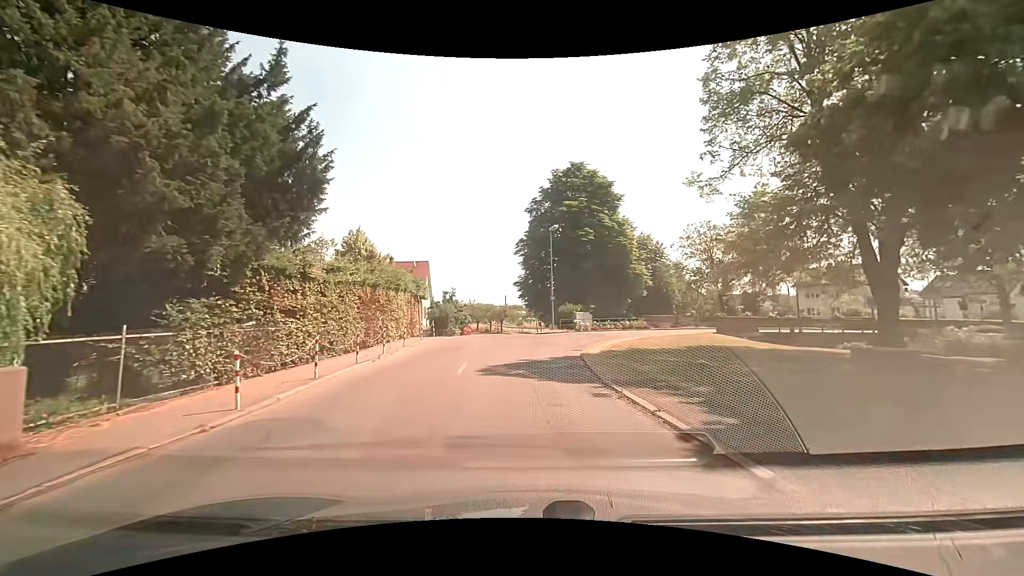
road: secondary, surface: paved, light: Day
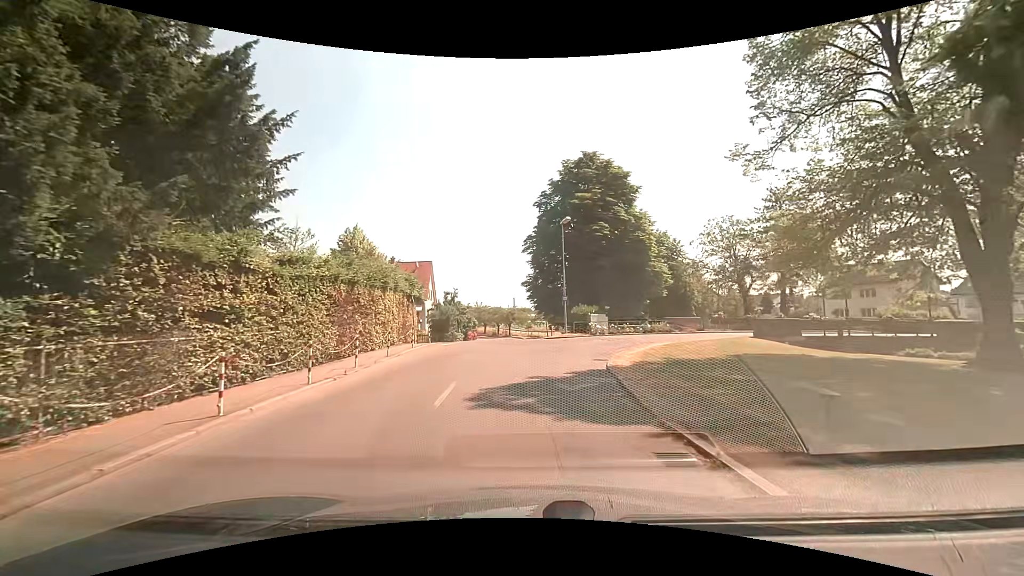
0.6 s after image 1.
(0.0, +3.9) m; -1°
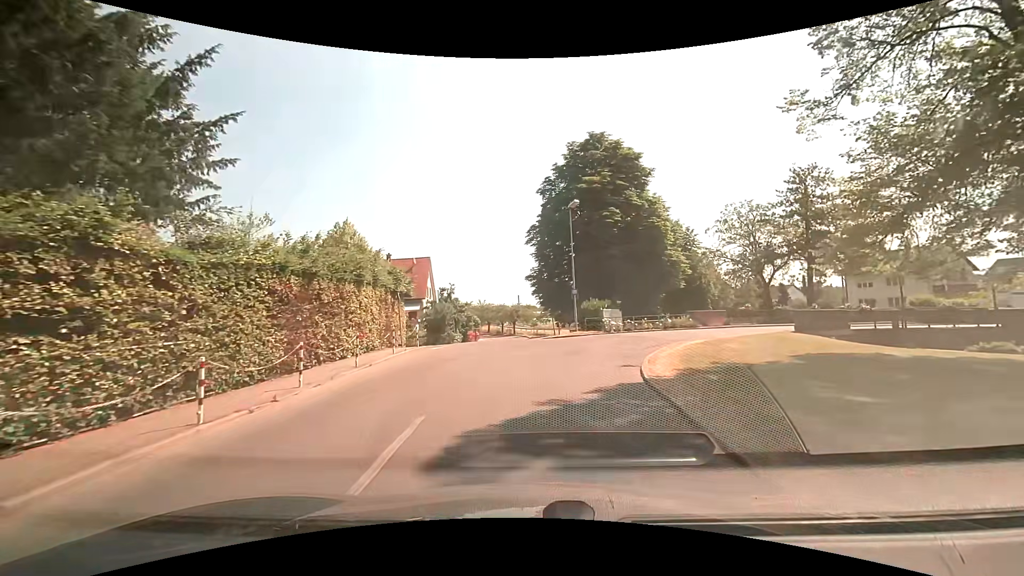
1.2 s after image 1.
(0.0, +3.9) m; -1°
(0, +10) (+2, +20) (+6, +29) (+15, +33) (+25, +36) (+34, +39) (+44, +39) (+54, +39) (+64, +38) (+74, +37) m
